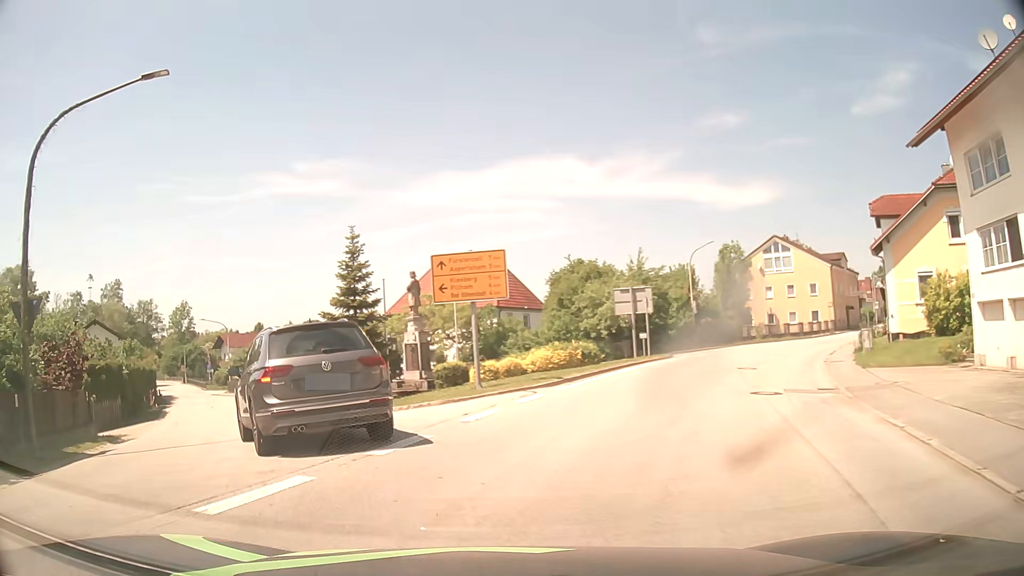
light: Day
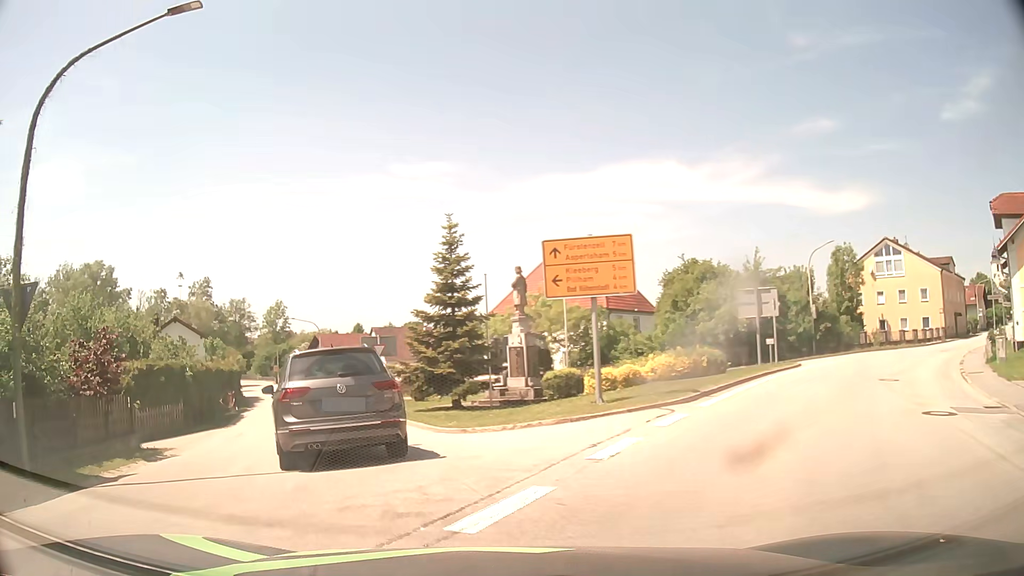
(-0.2, +3.1) m; -7°
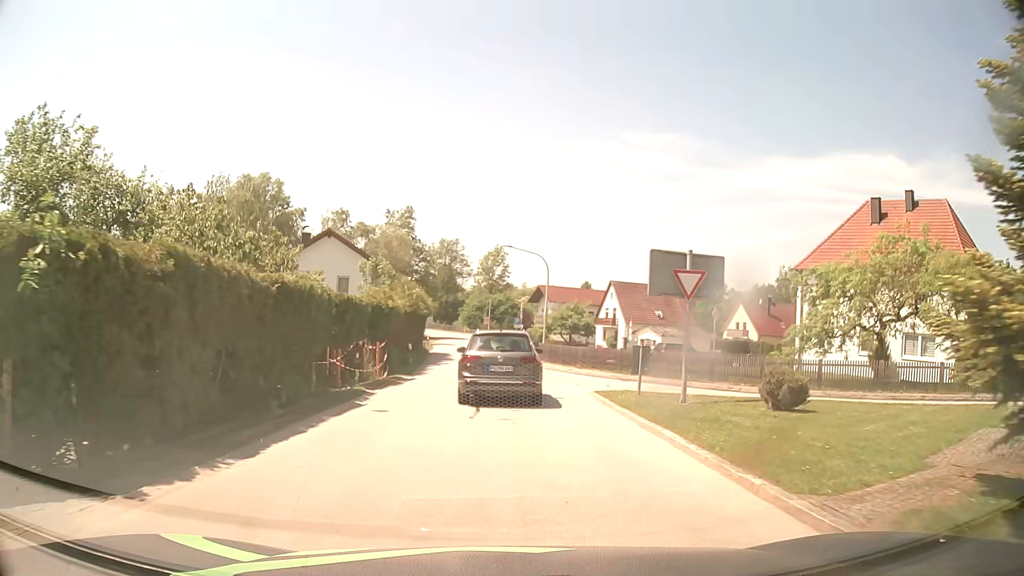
(-5.5, +19.7) m; -19°
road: tertiary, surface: asphalt
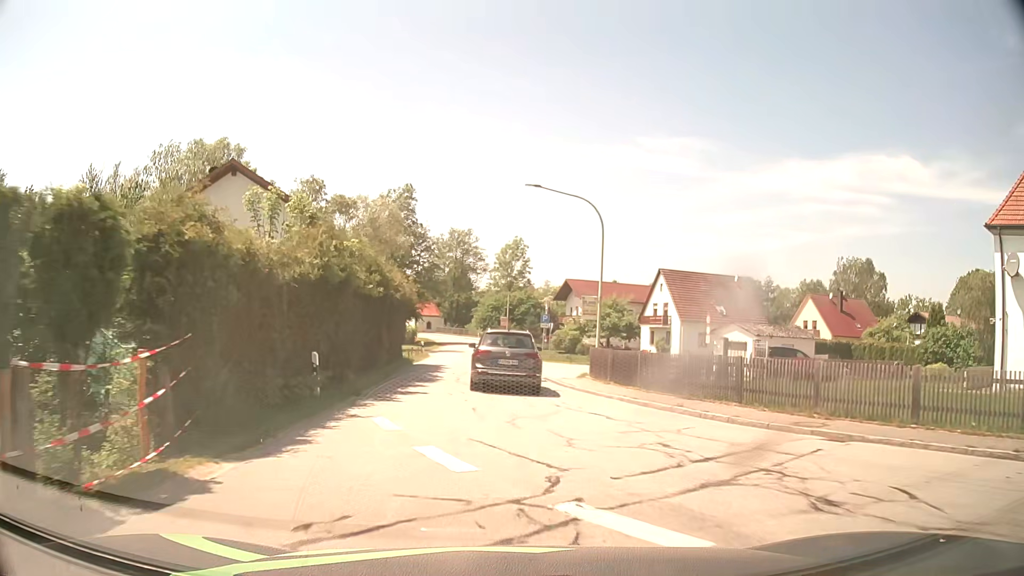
(-0.2, +18.0) m; -2°
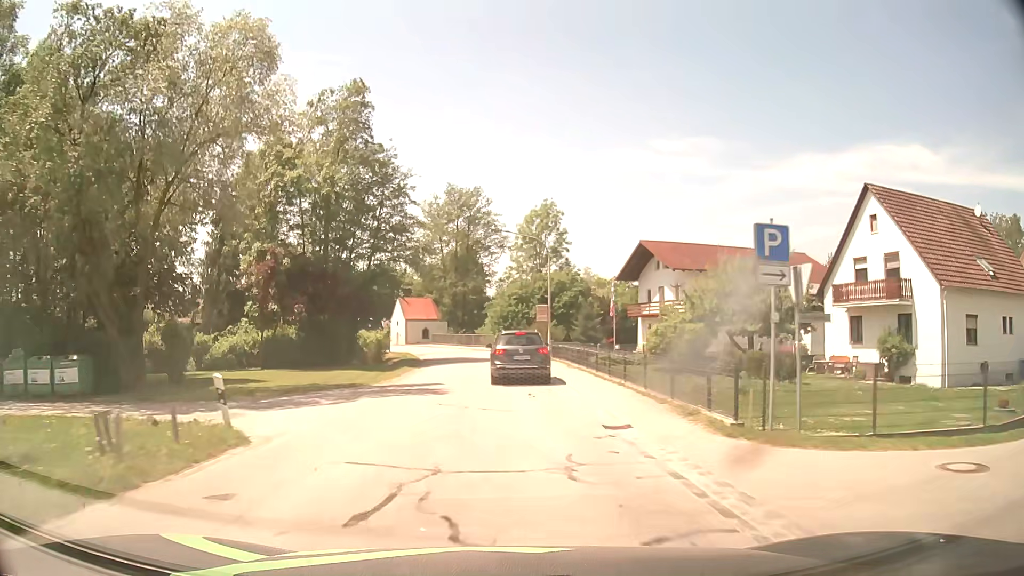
(-0.9, +38.0) m; -2°
